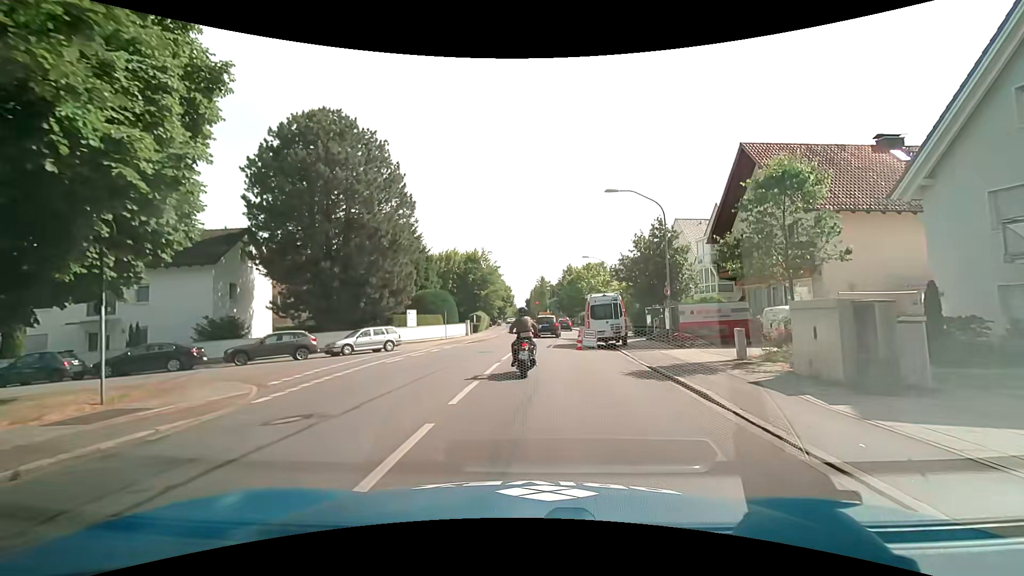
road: secondary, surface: asphalt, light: Day
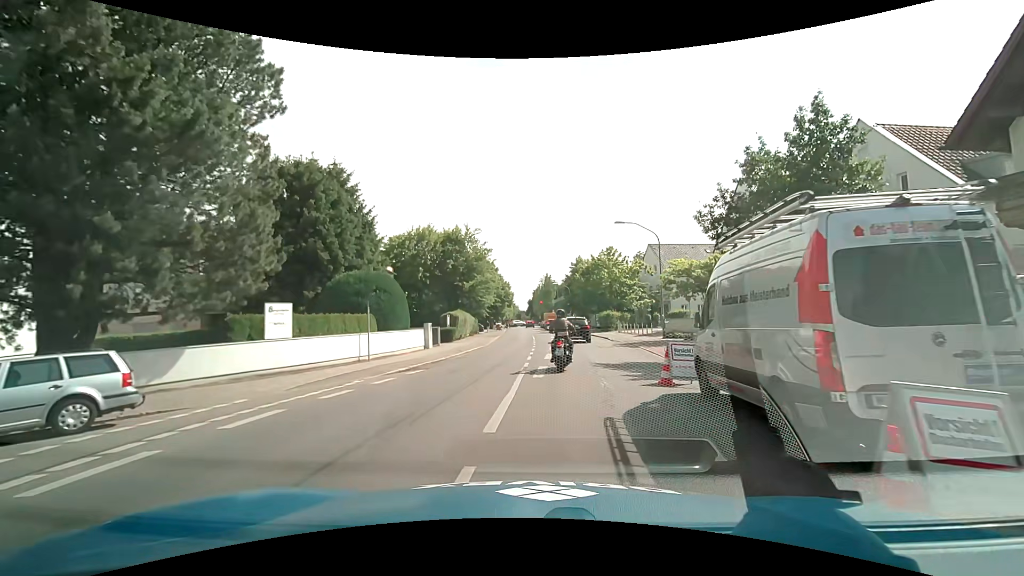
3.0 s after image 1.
(+0.5, +20.0) m; +1°
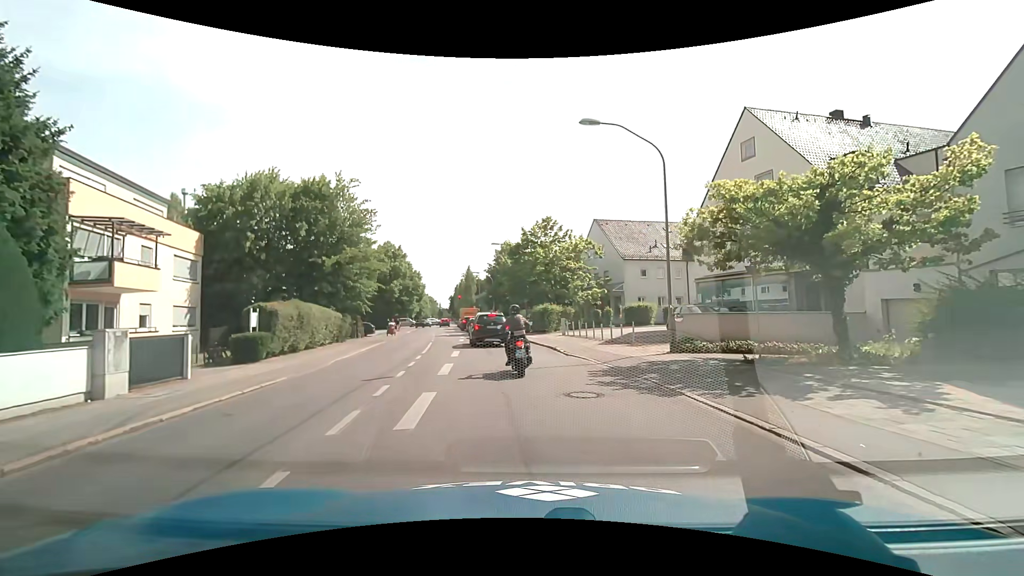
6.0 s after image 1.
(+1.4, +17.5) m; +9°
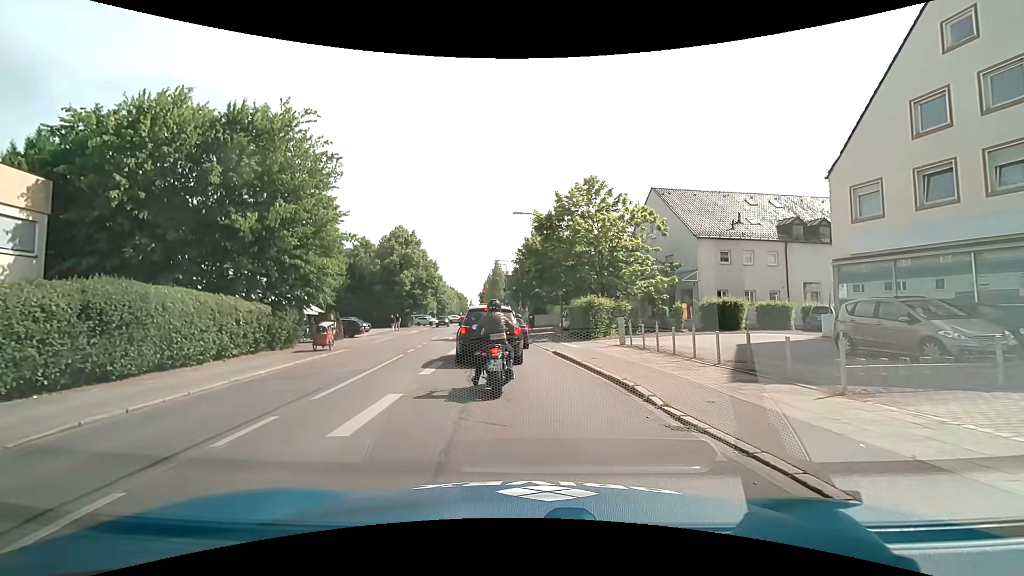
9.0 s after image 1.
(-0.1, +12.3) m; -4°
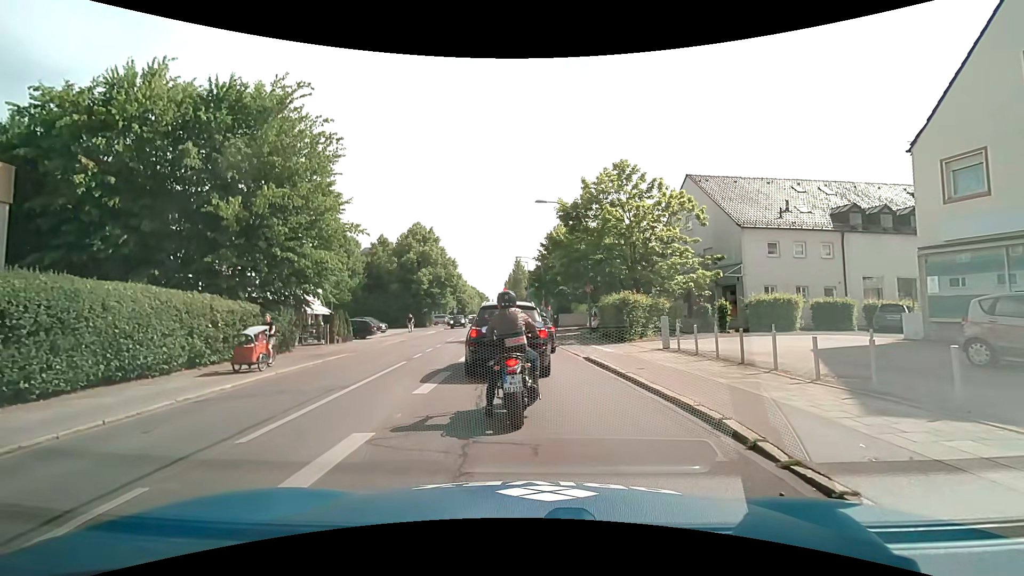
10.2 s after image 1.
(0.0, +2.9) m; -4°
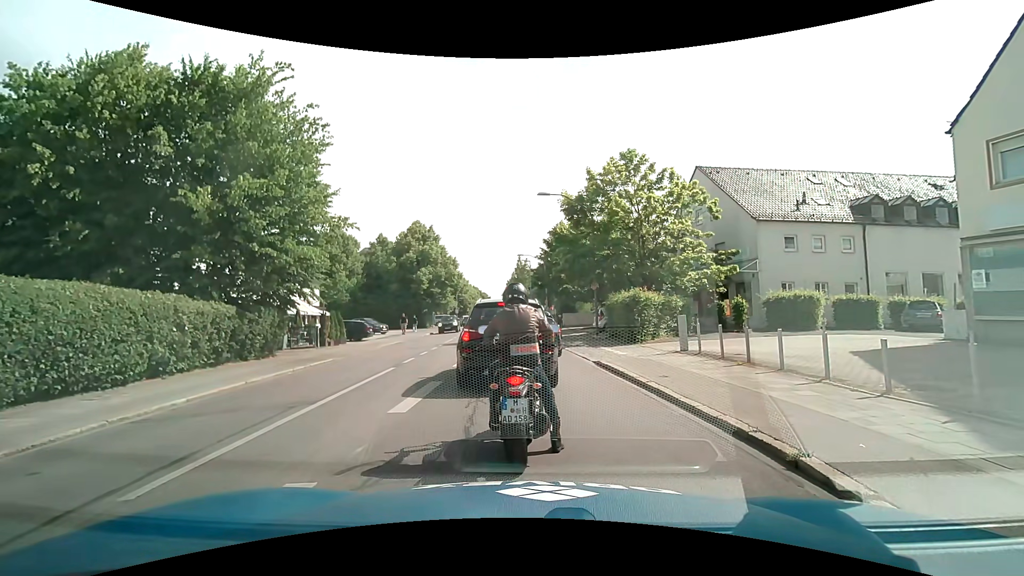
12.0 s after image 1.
(0.0, +1.6) m; 0°
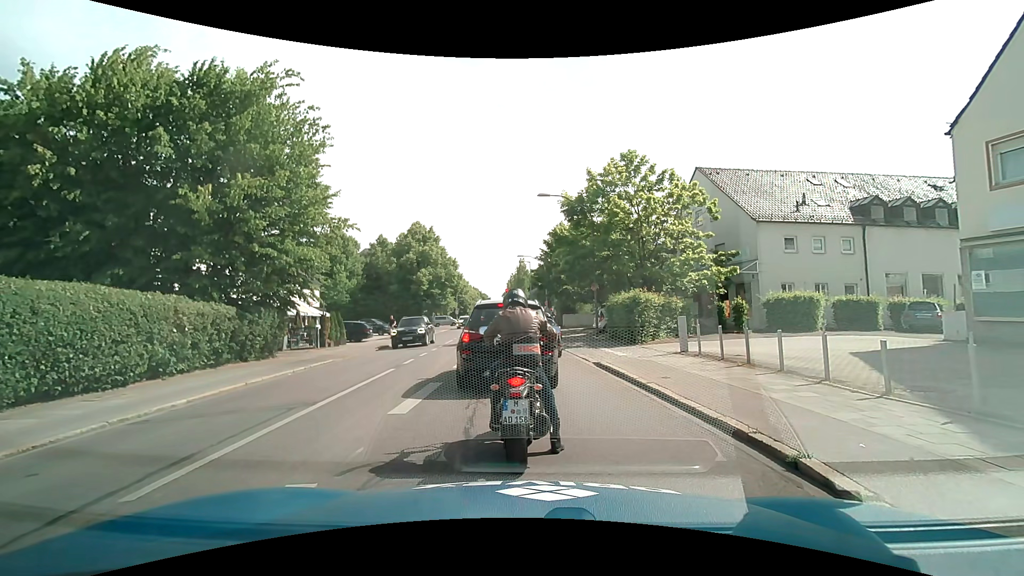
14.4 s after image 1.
(0.0, +0.1) m; 0°
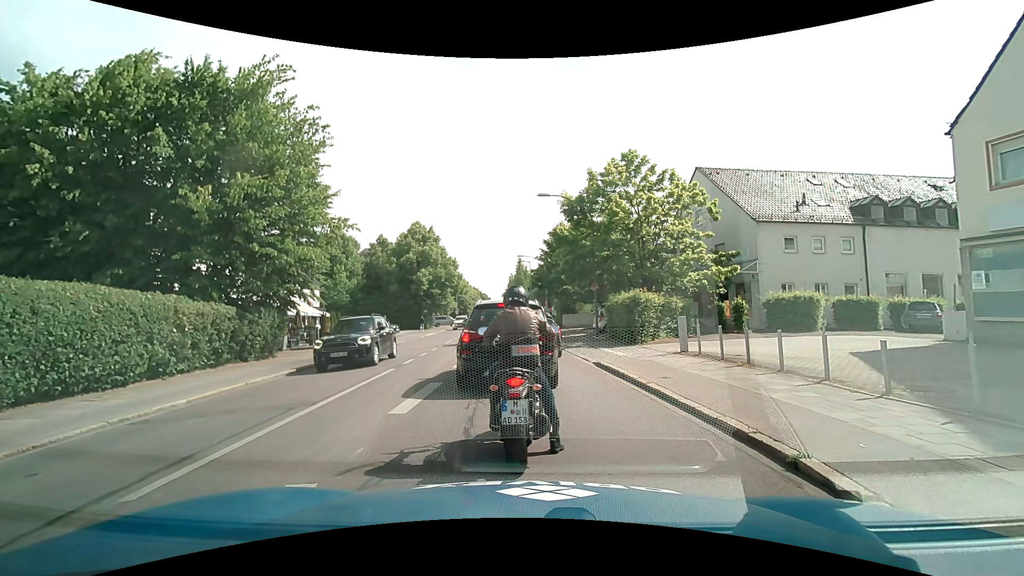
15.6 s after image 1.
(0.0, 0.0) m; 0°
